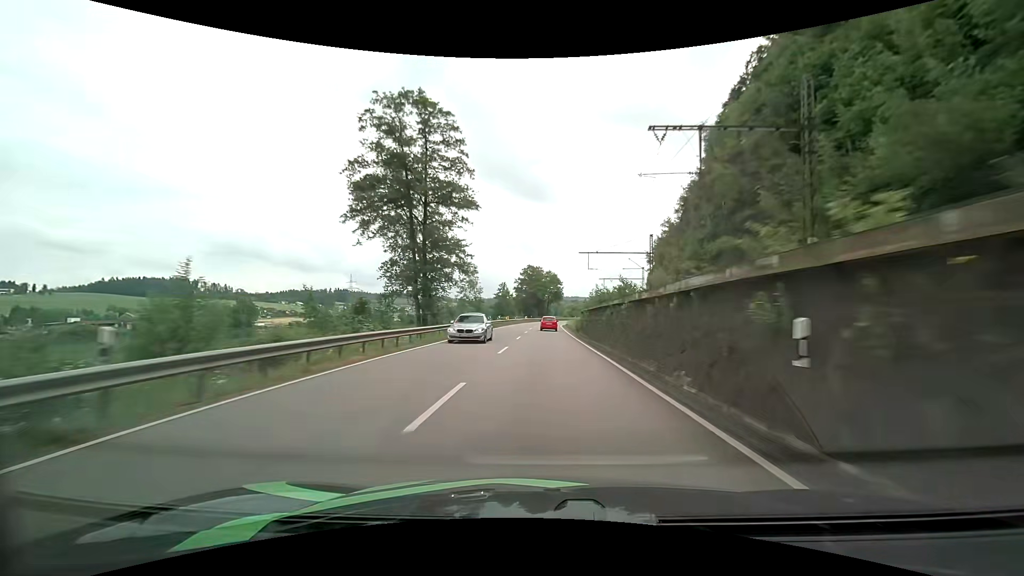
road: primary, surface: asphalt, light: Day
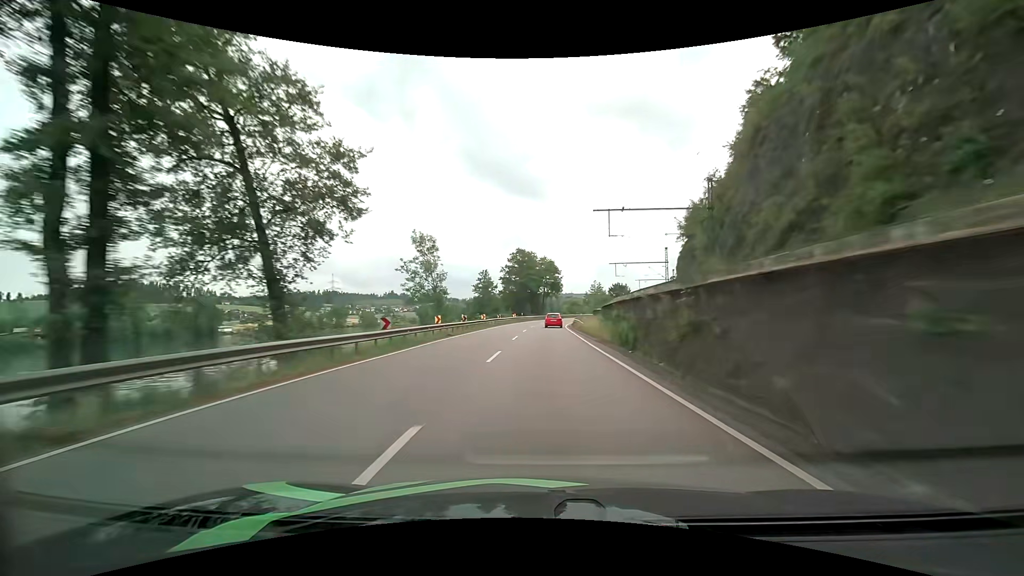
(+0.1, +27.5) m; 0°
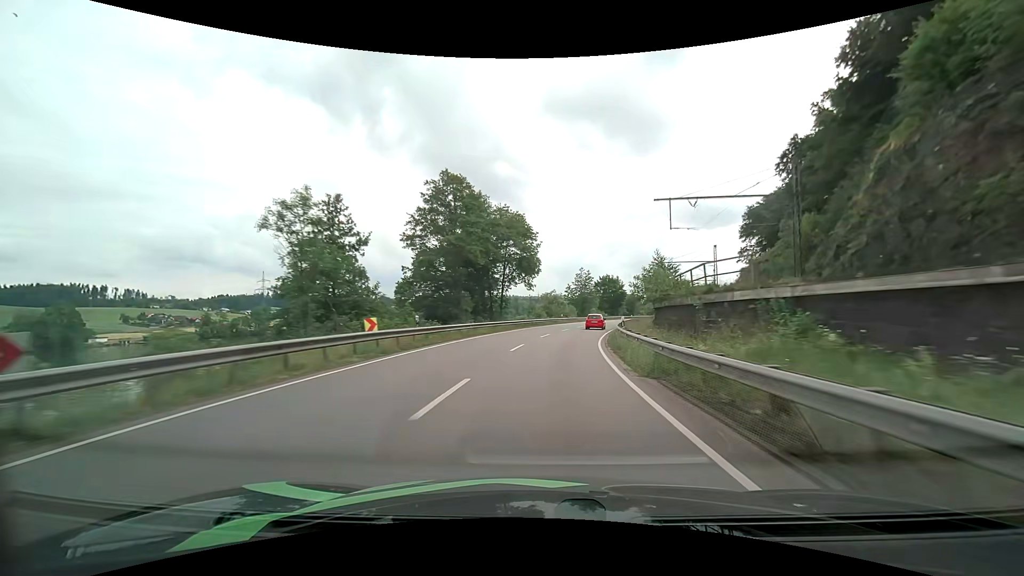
(+1.2, +55.1) m; +4°
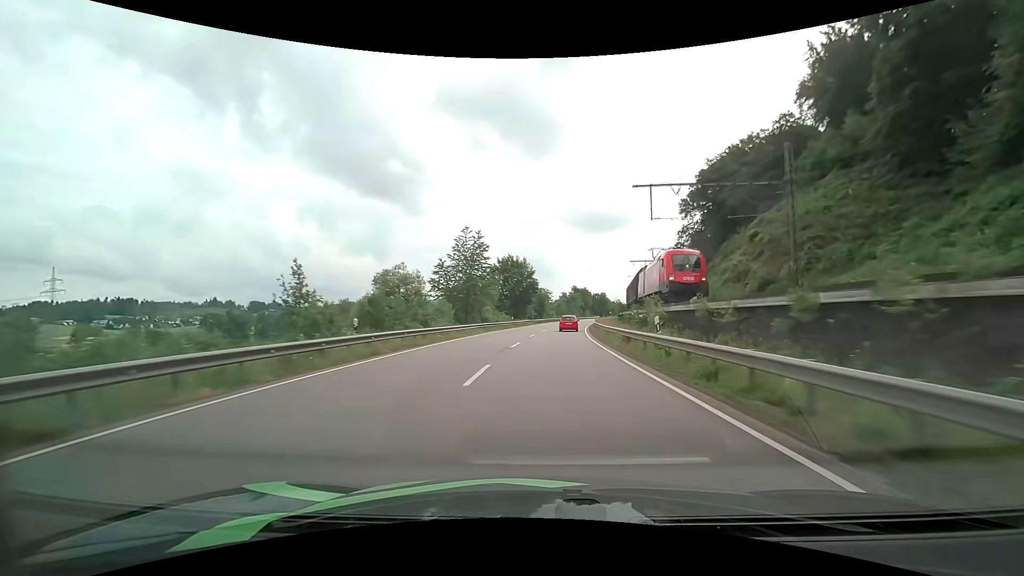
(+5.7, +55.7) m; +12°
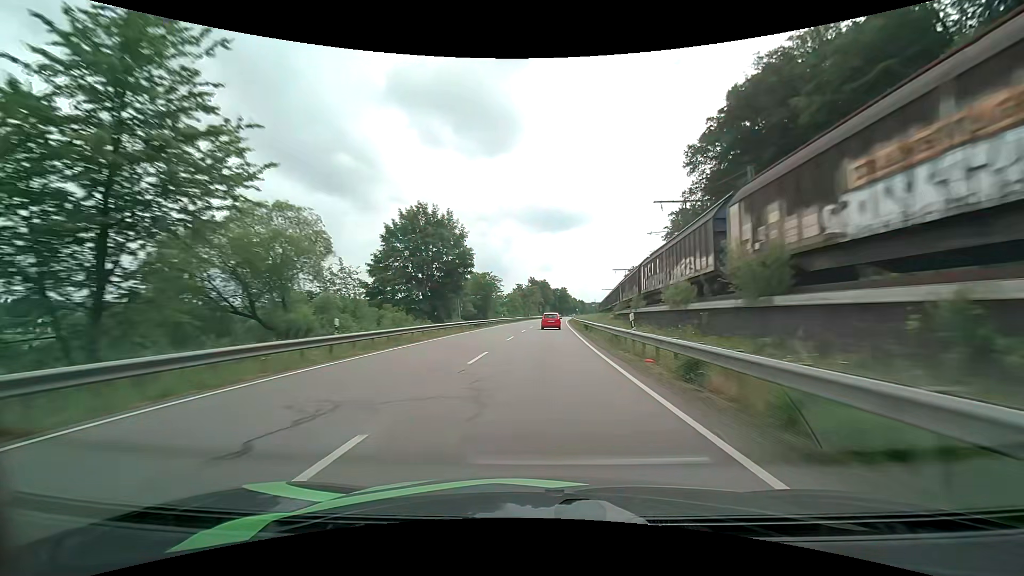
(+2.2, +43.6) m; +5°
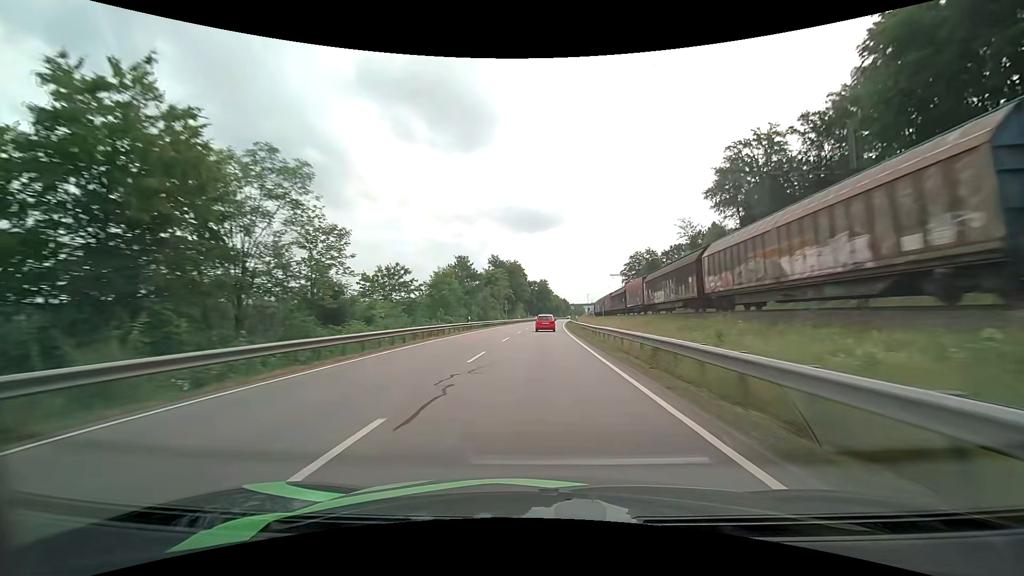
(+2.3, +70.3) m; +3°
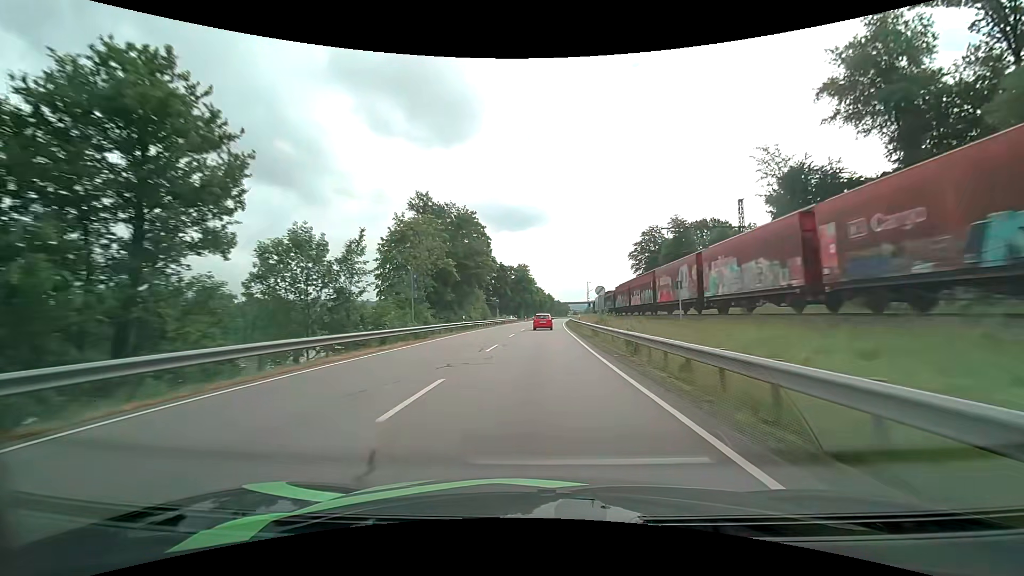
(+1.0, +55.4) m; +2°
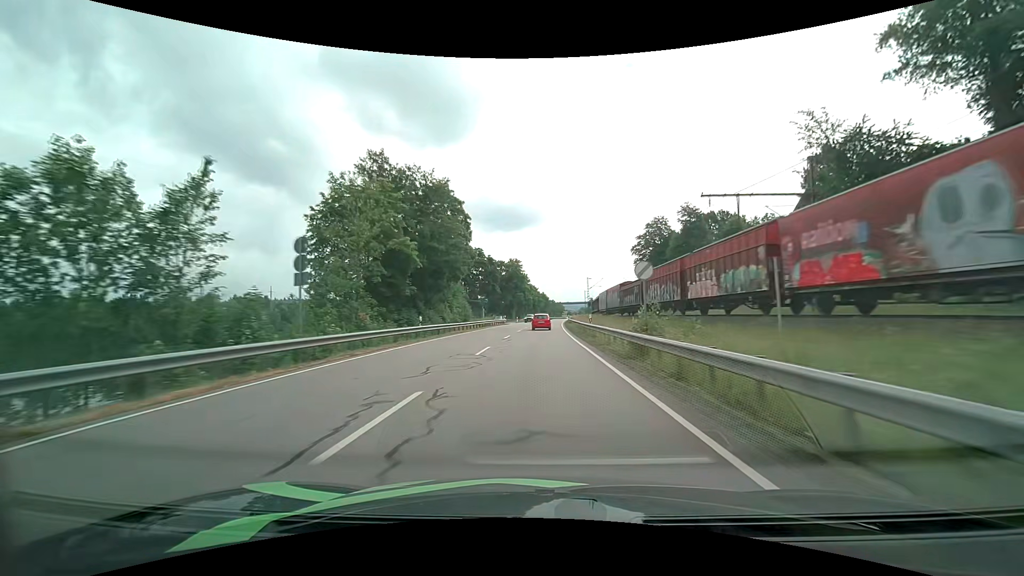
(+0.1, +13.7) m; +1°
(0, +10) (0, +20) (0, +30) (0, +40) (+1, +50) (+1, +60) (+1, +70) (+2, +80) (+2, +90) (+3, +100) m
